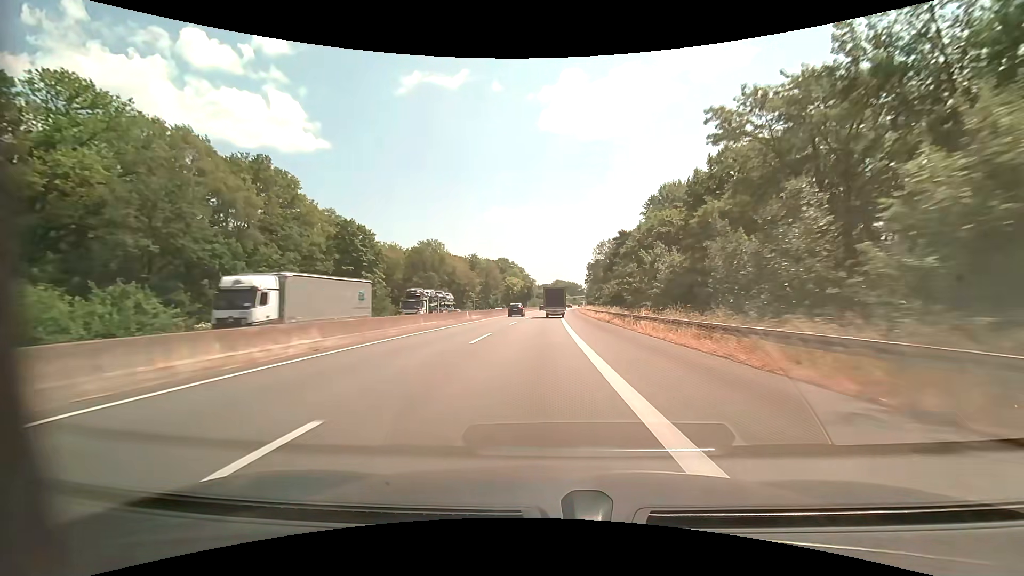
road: motorway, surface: asphalt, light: Day
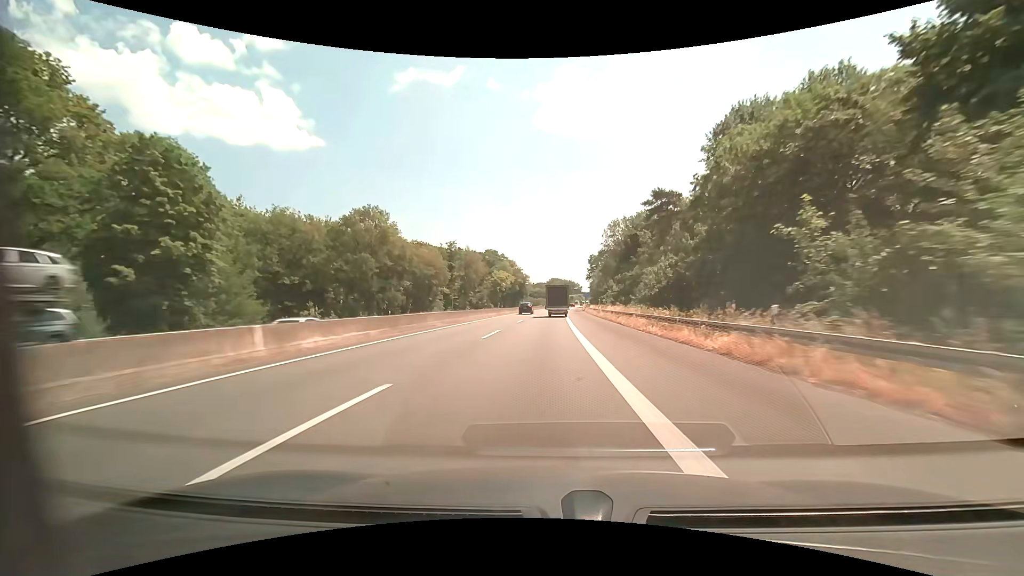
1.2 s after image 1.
(+0.2, +33.7) m; 0°
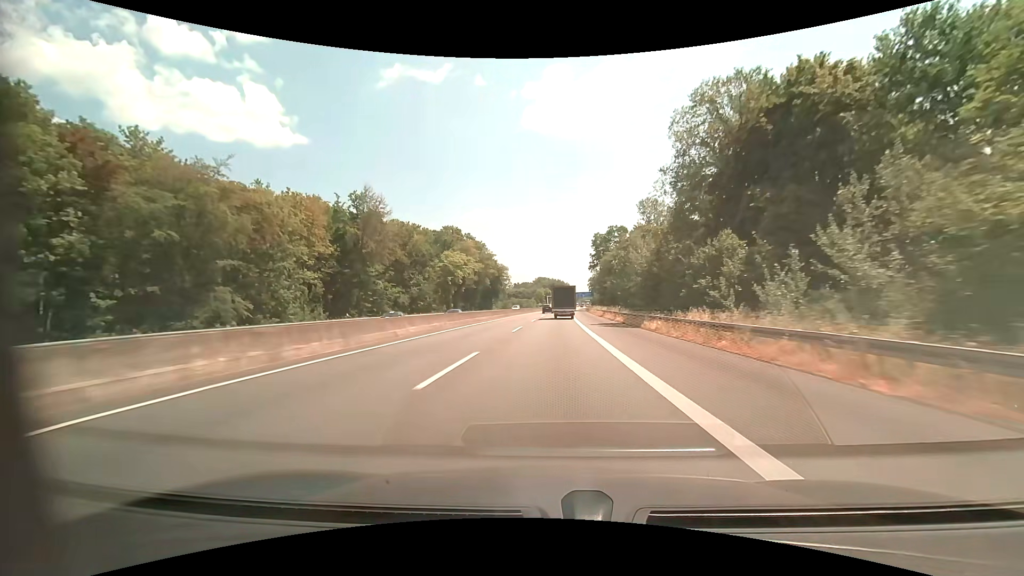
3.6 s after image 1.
(+1.0, +65.9) m; +2°
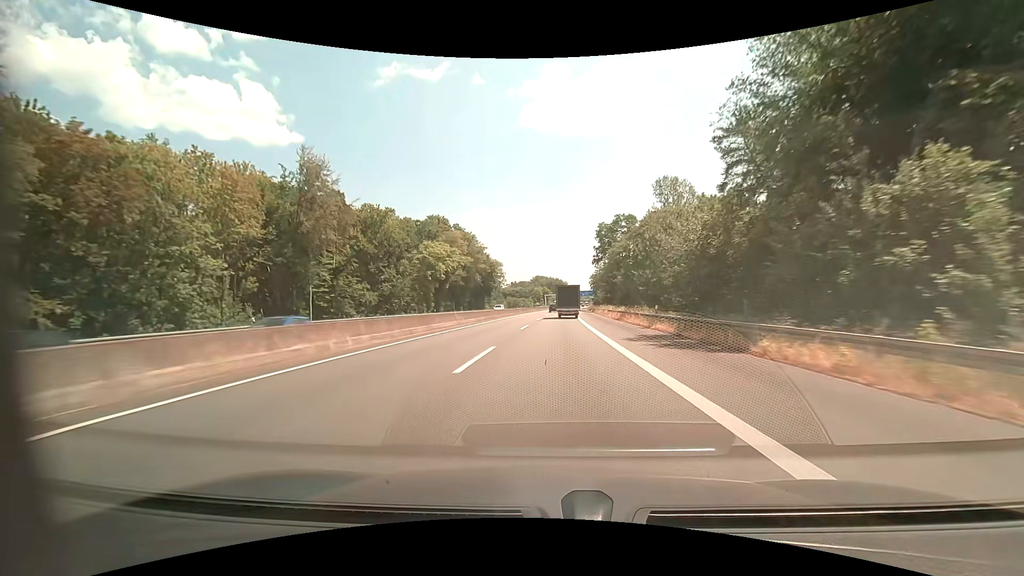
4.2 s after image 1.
(0.0, +16.2) m; 0°
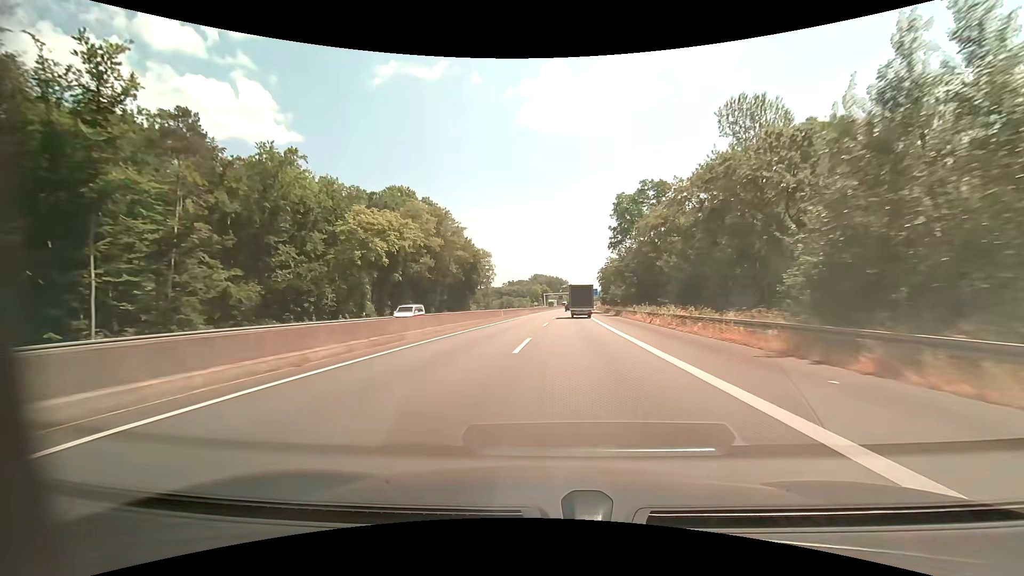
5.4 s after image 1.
(+0.1, +32.0) m; 0°
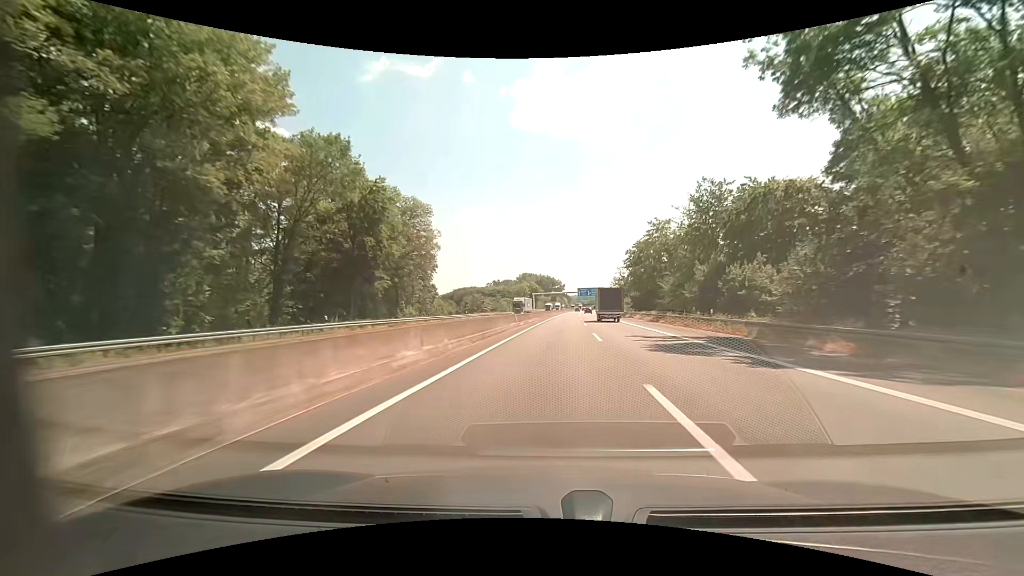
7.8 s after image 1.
(-0.3, +65.8) m; +1°
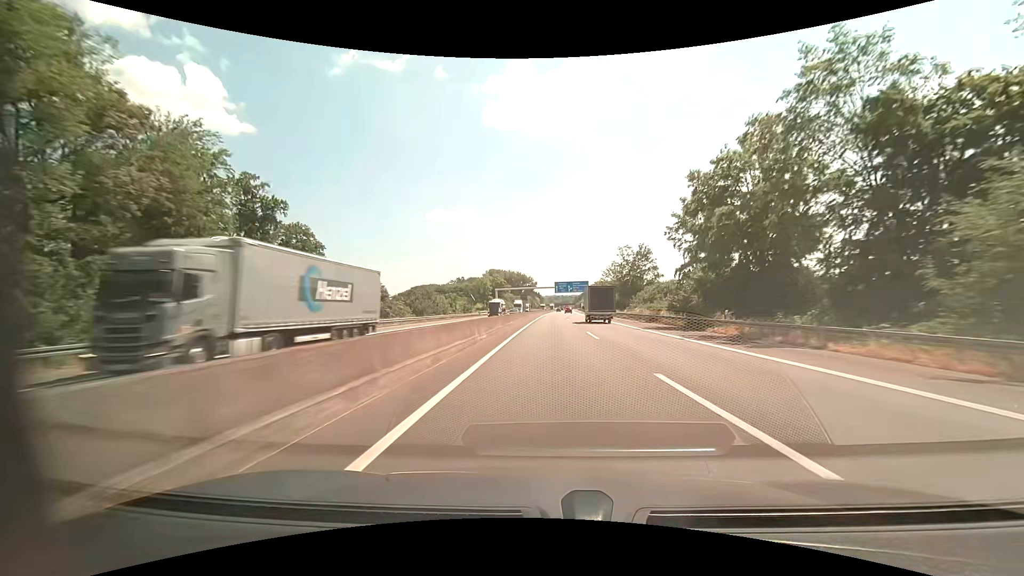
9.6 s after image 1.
(+1.7, +52.7) m; +3°
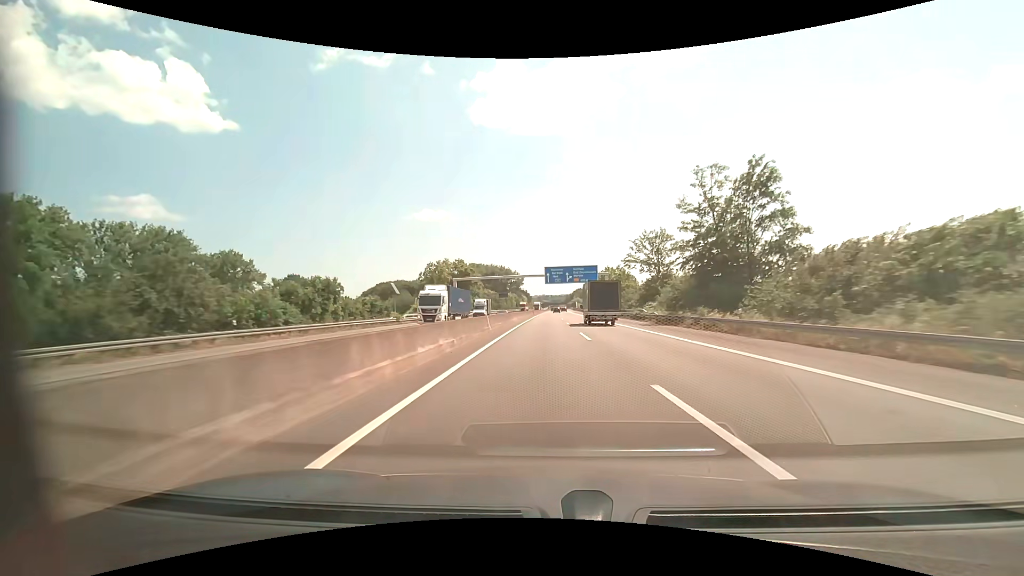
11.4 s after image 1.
(+0.8, +56.2) m; +1°
(0, +10) (0, +20) (0, +30) (0, +40) (0, +50) (0, +60) (0, +70) (0, +80) (0, +90) (0, +100) m
